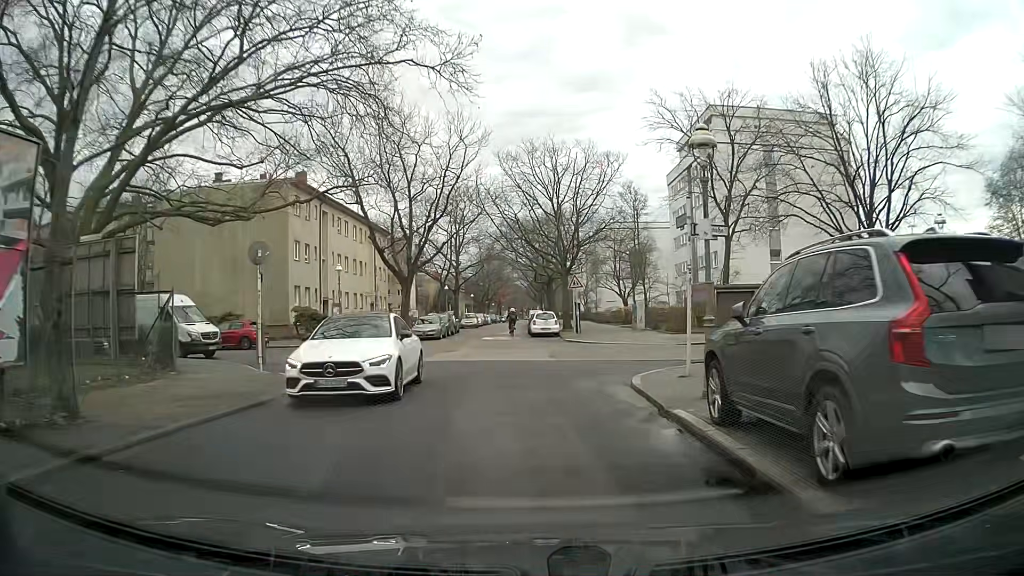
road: residential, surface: asphalt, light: Day
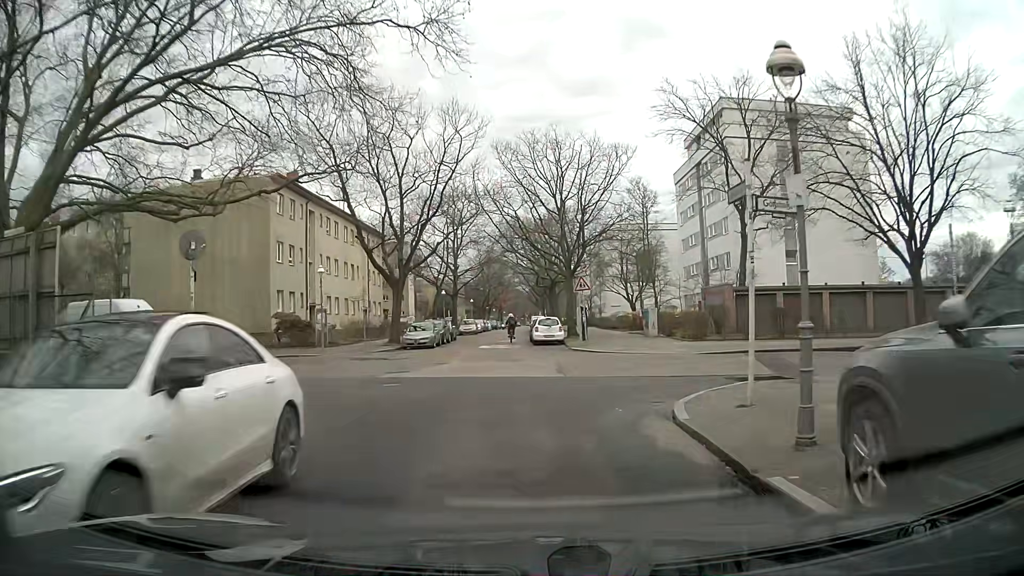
(+0.2, +3.5) m; +3°
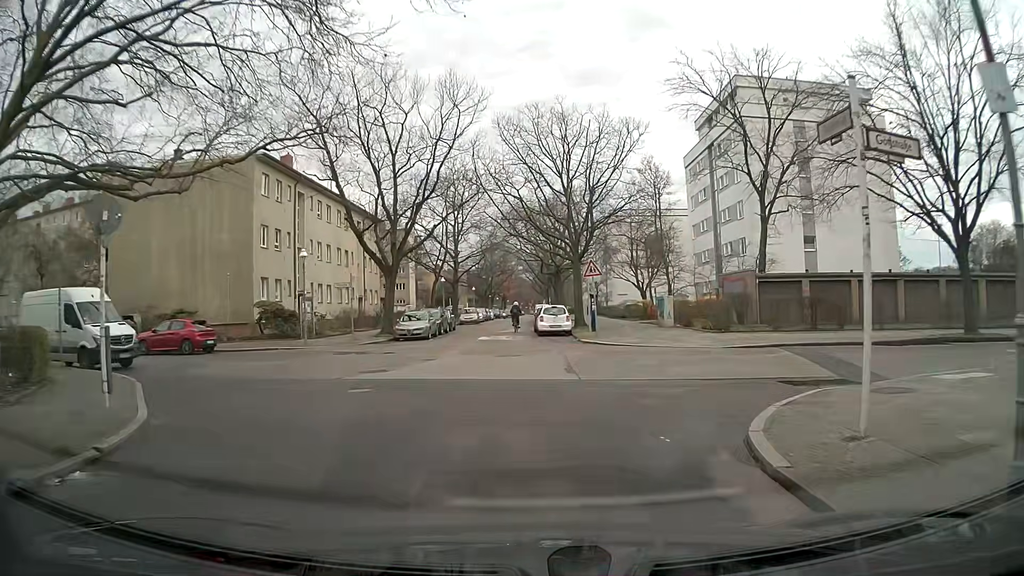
(0.0, +3.1) m; -2°
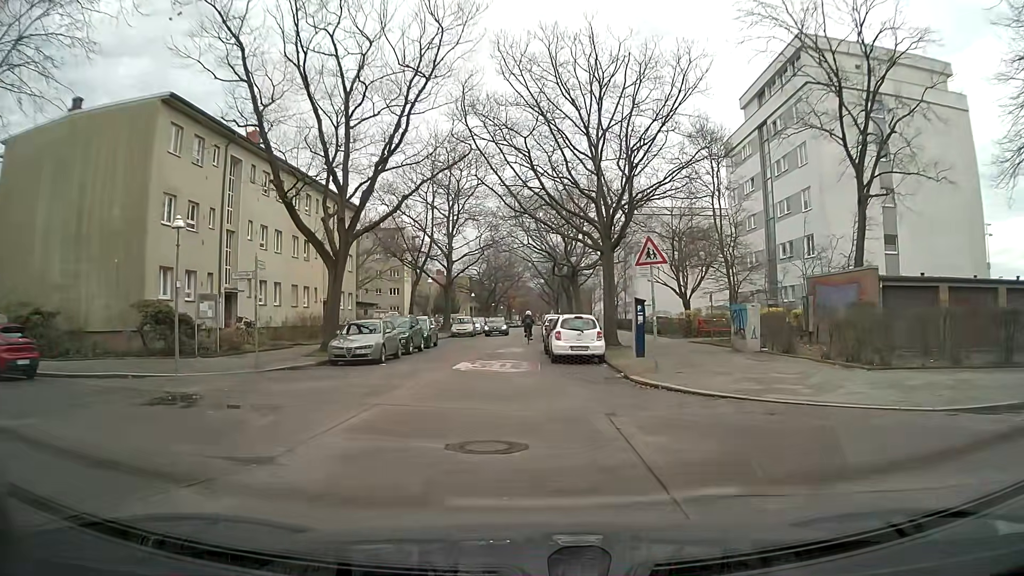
(+0.2, +12.2) m; 0°
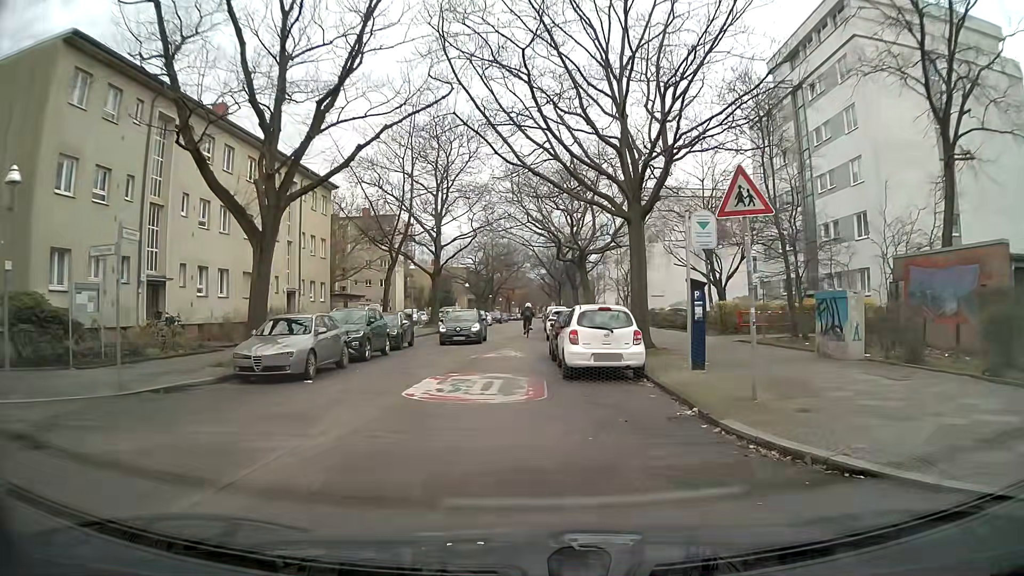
(+0.1, +7.3) m; +2°
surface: concrete
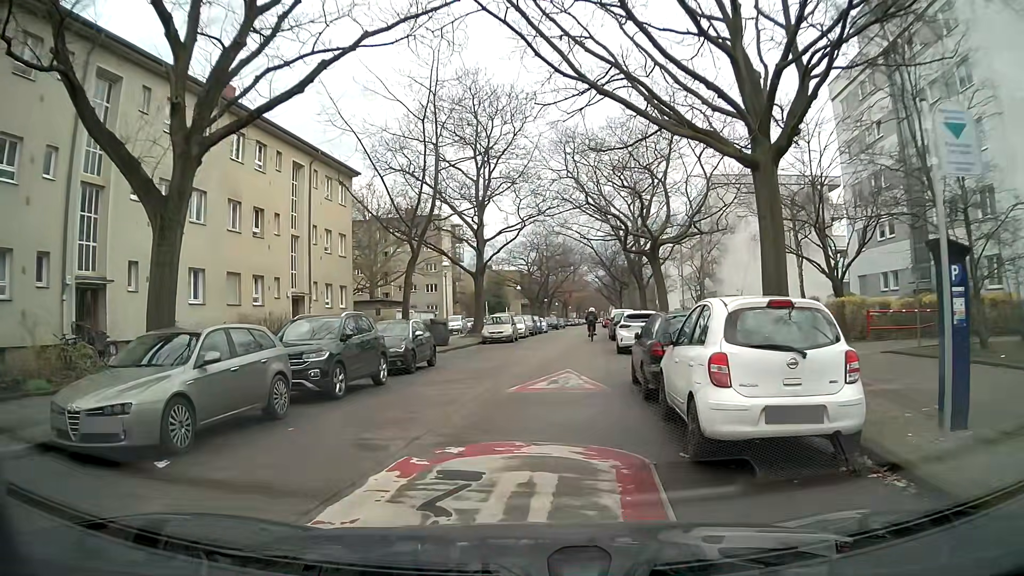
(-0.3, +7.6) m; -7°
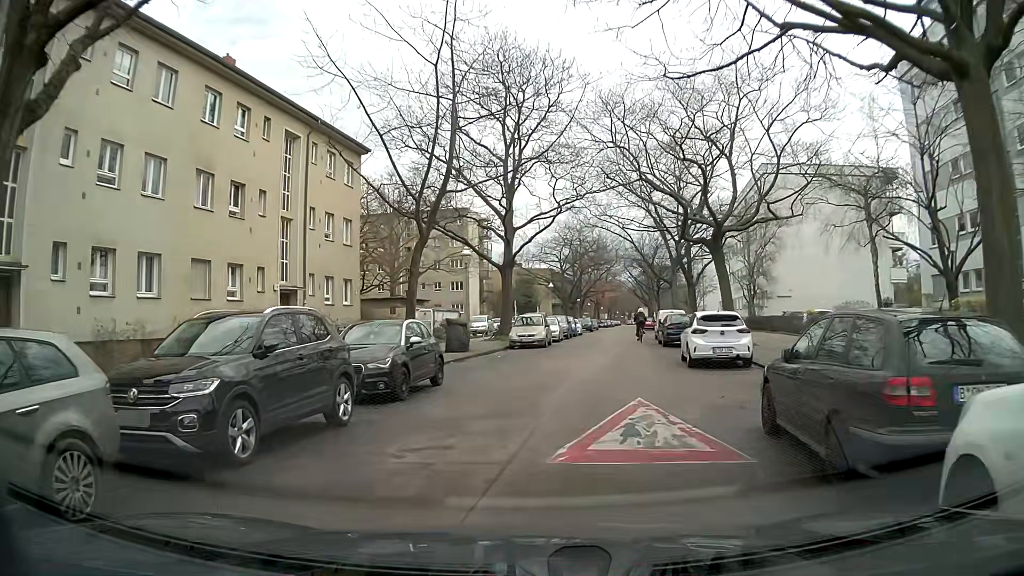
(-0.2, +6.0) m; -3°
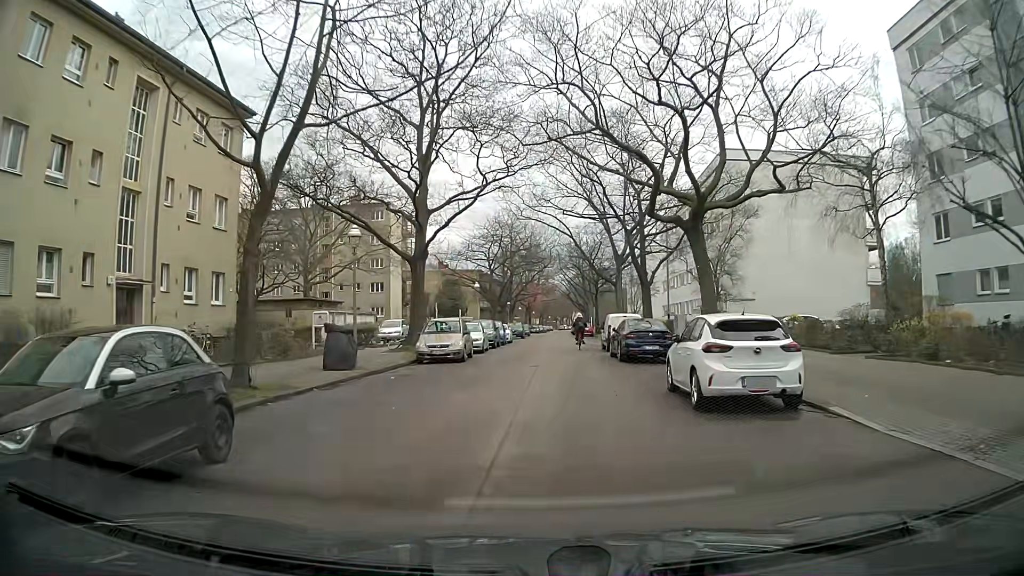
(+0.6, +7.6) m; +8°
